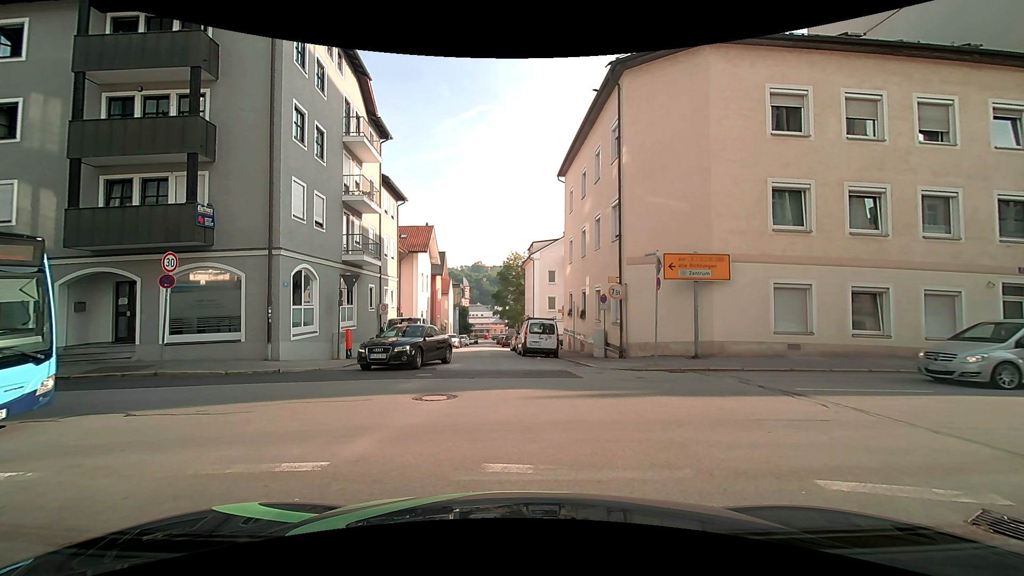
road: residential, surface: asphalt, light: Day
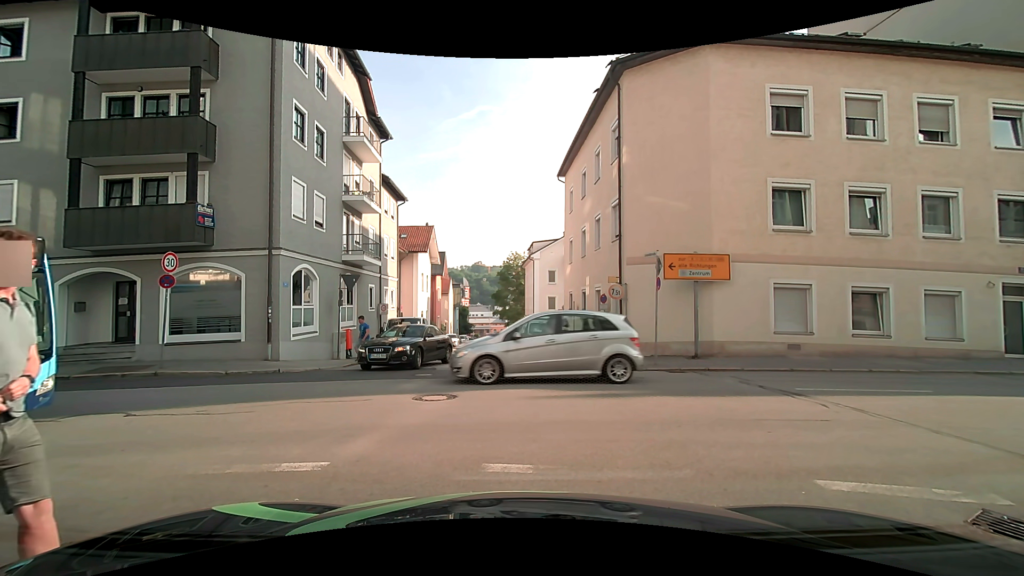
(0.0, 0.0) m; 0°
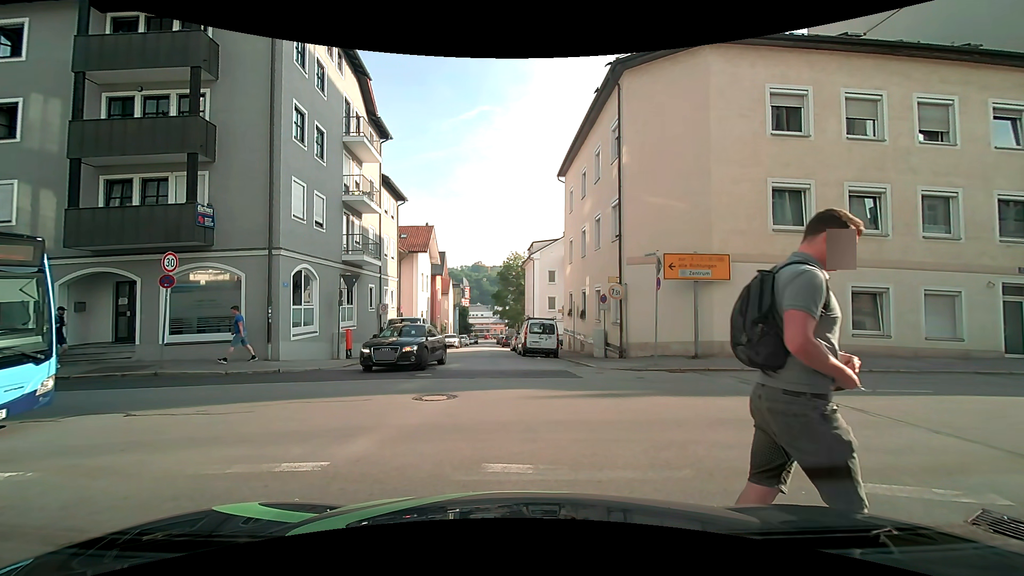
(0.0, 0.0) m; 0°
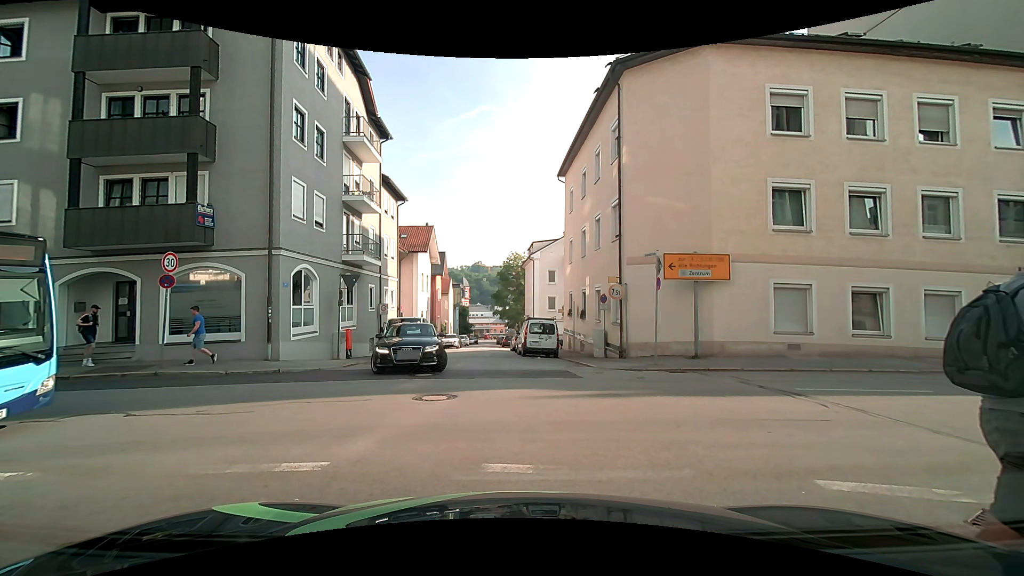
(0.0, 0.0) m; 0°
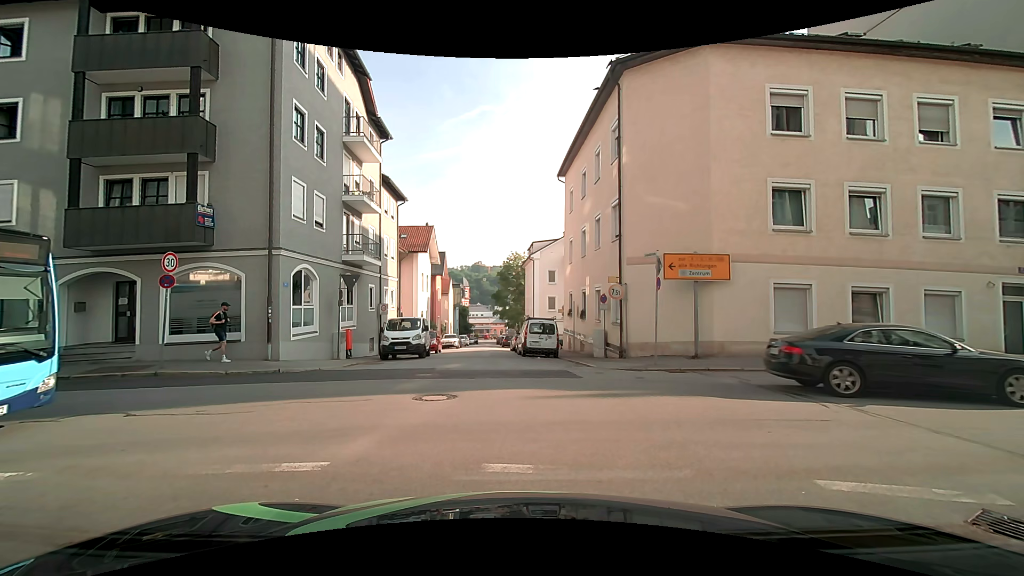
(0.0, 0.0) m; 0°
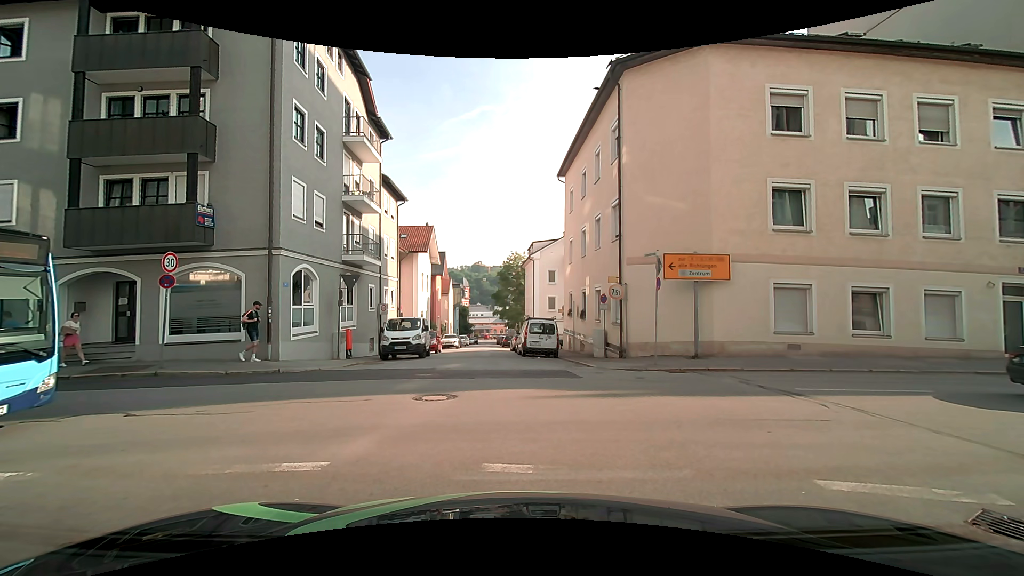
(0.0, 0.0) m; 0°
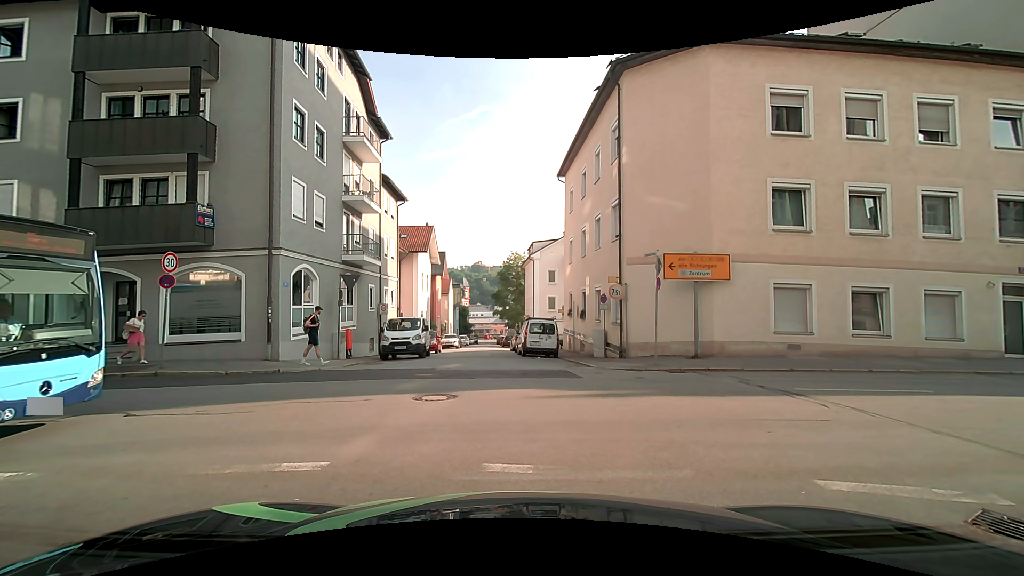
(0.0, 0.0) m; 0°
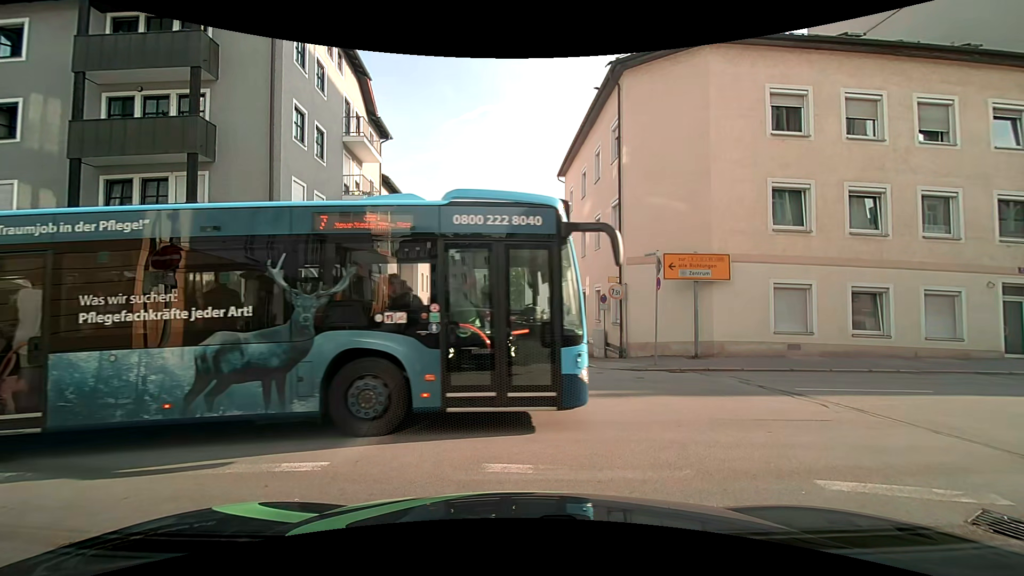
(0.0, 0.0) m; 0°
